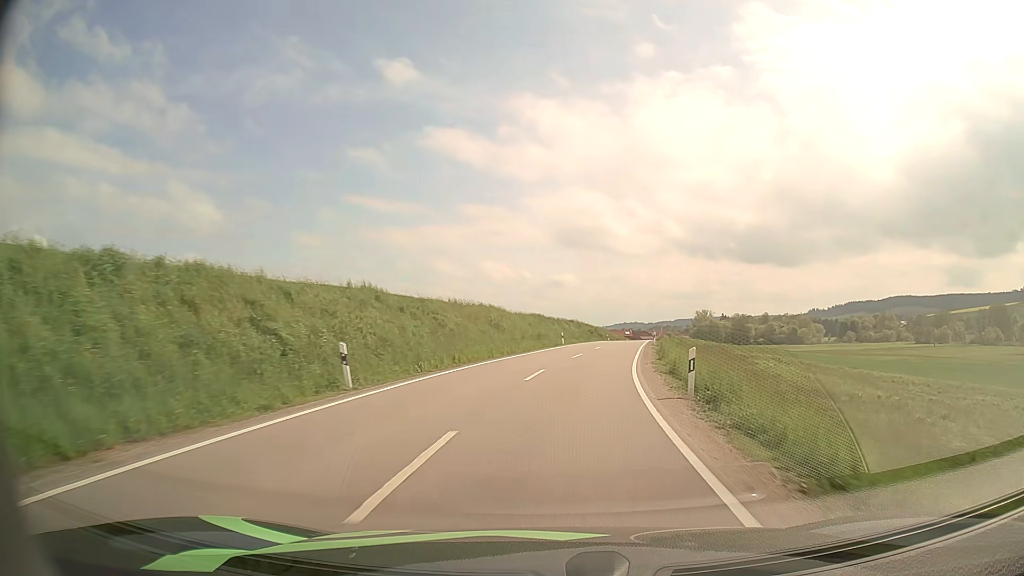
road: secondary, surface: asphalt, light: Day
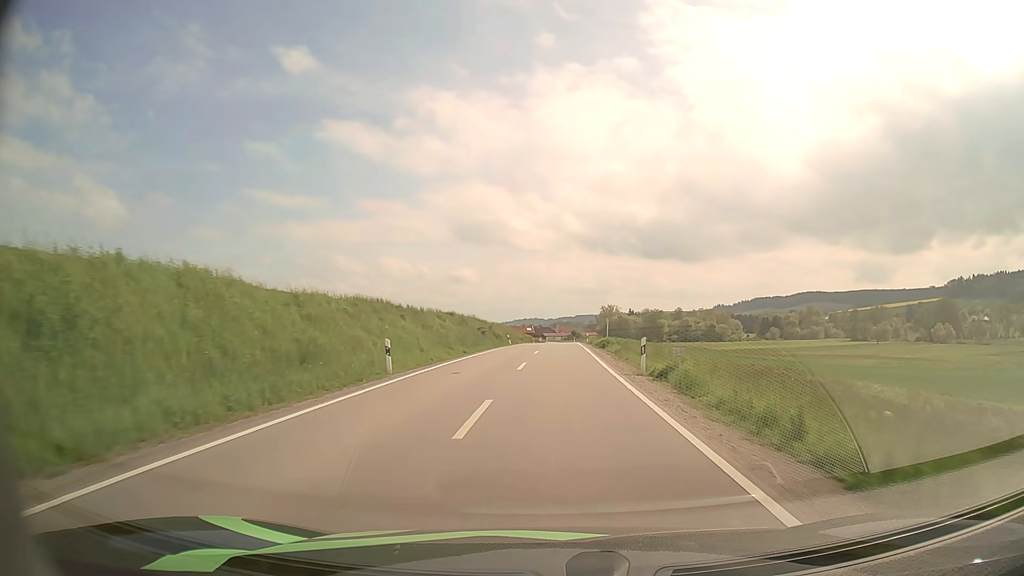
(+2.6, +32.9) m; +9°
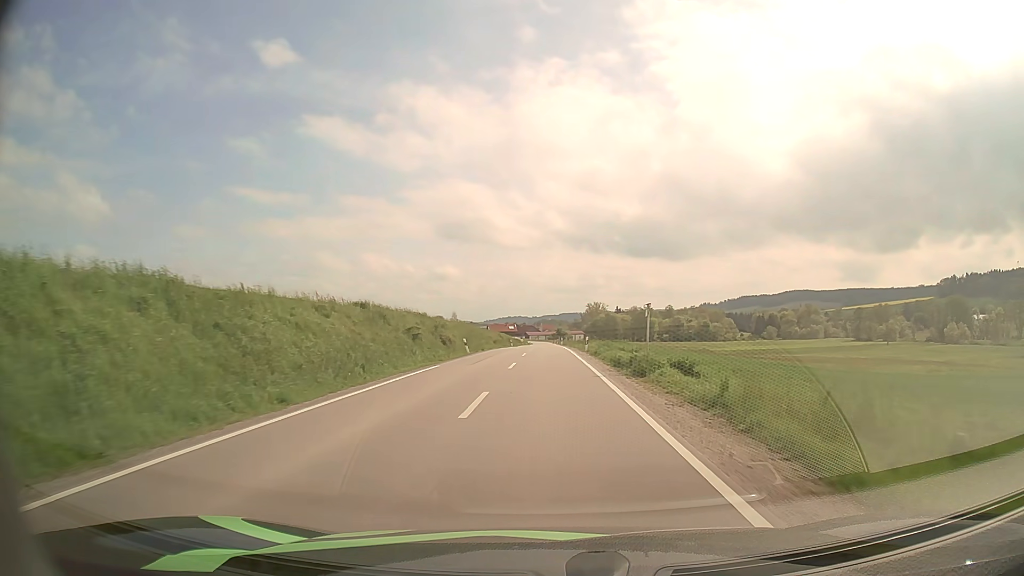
(+0.4, +22.1) m; +1°
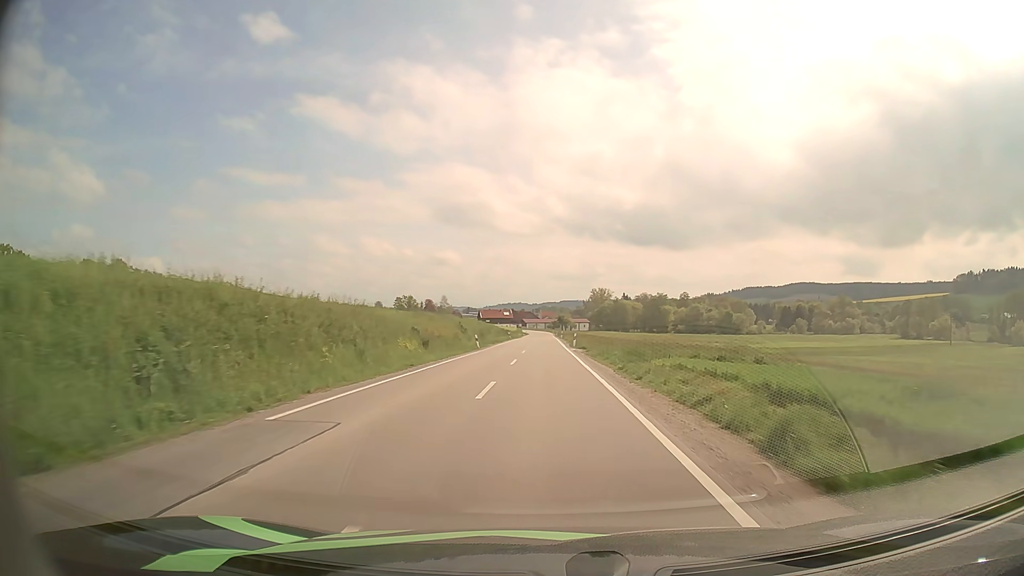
(0.0, +45.7) m; 0°
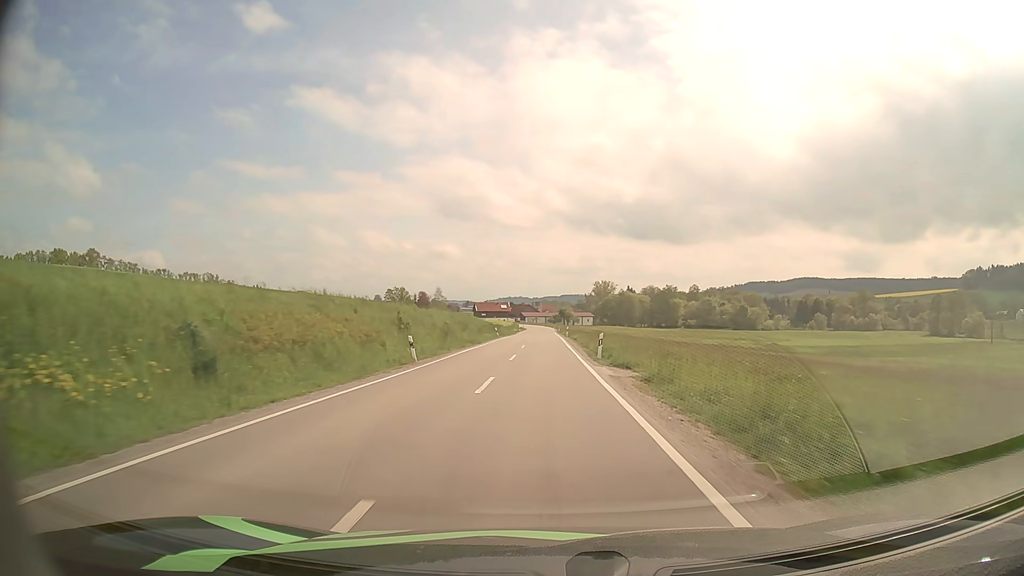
(0.0, +23.6) m; 0°
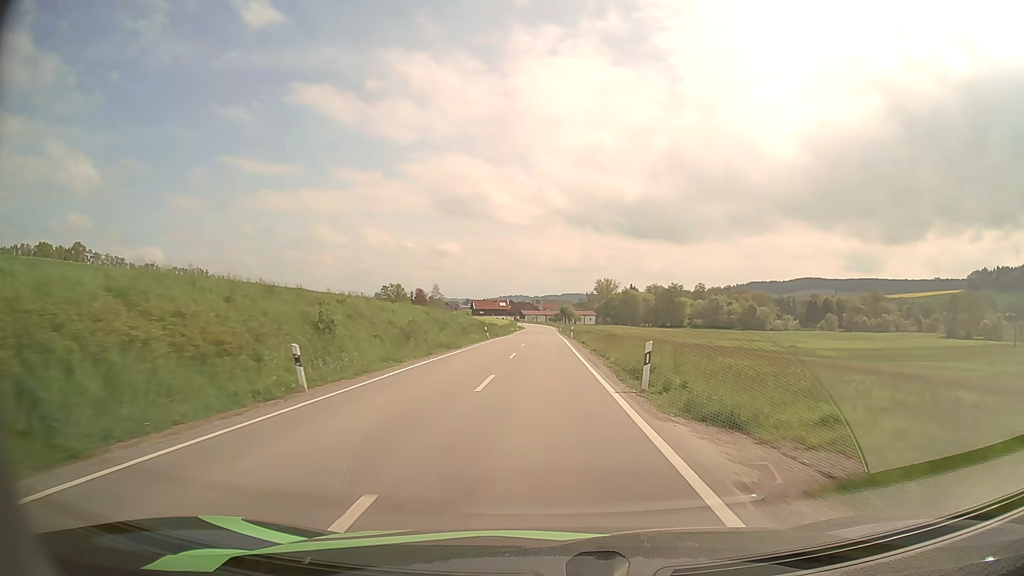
(0.0, +11.9) m; 0°
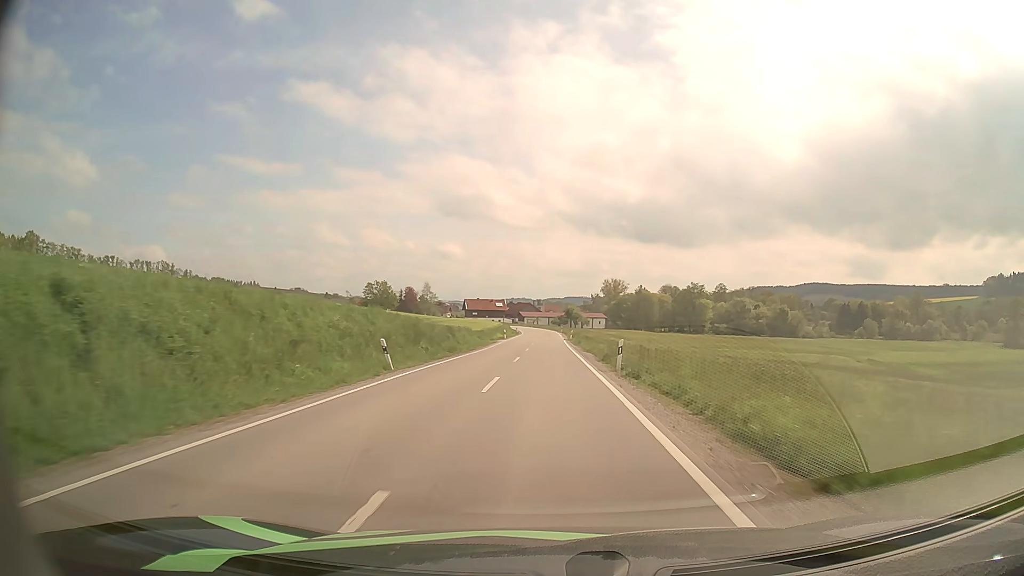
(-0.1, +36.0) m; 0°
